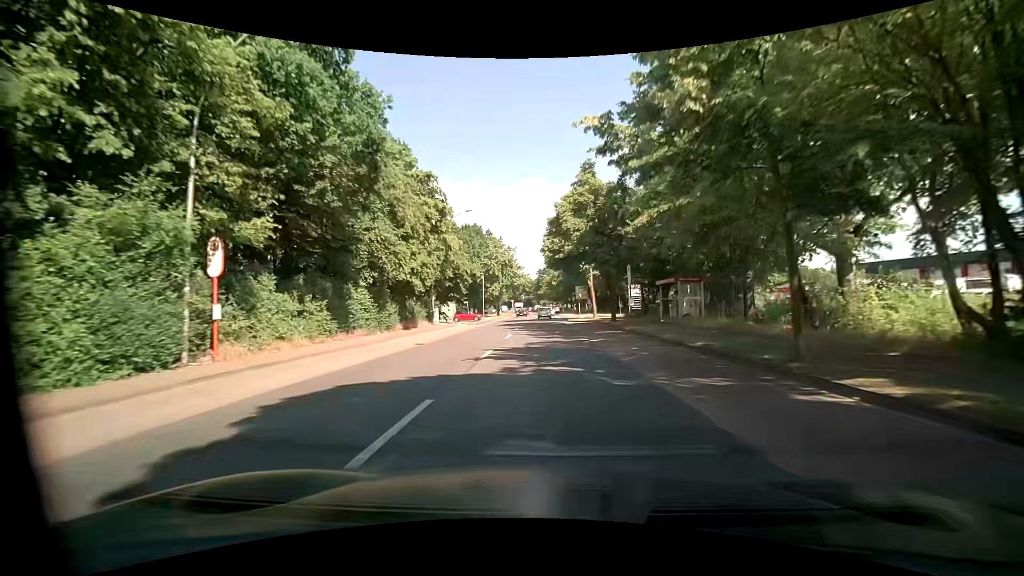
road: tertiary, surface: asphalt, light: Day
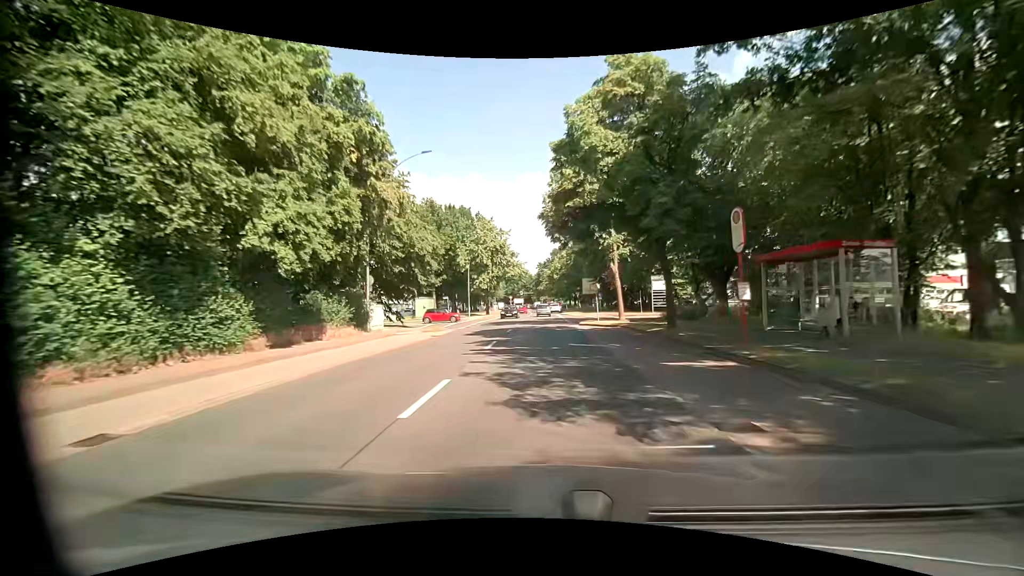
(+0.1, +16.2) m; 0°
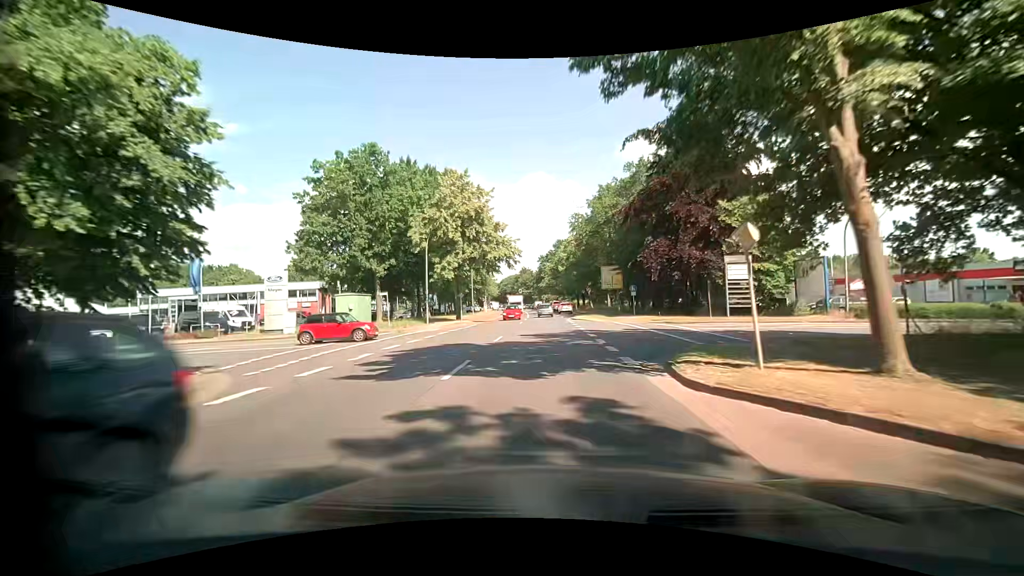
(0.0, +24.3) m; +1°
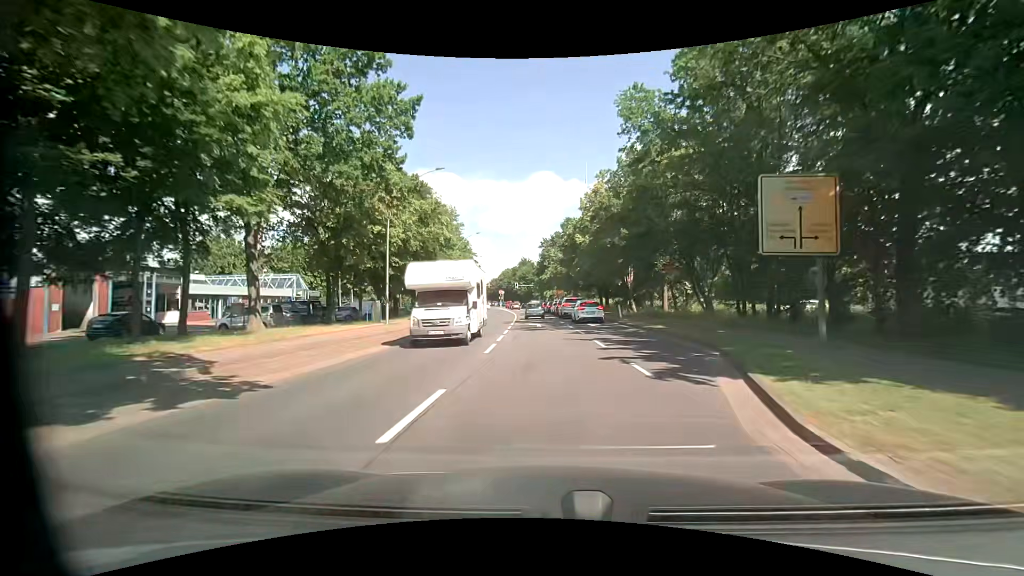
(-1.1, +40.0) m; -2°
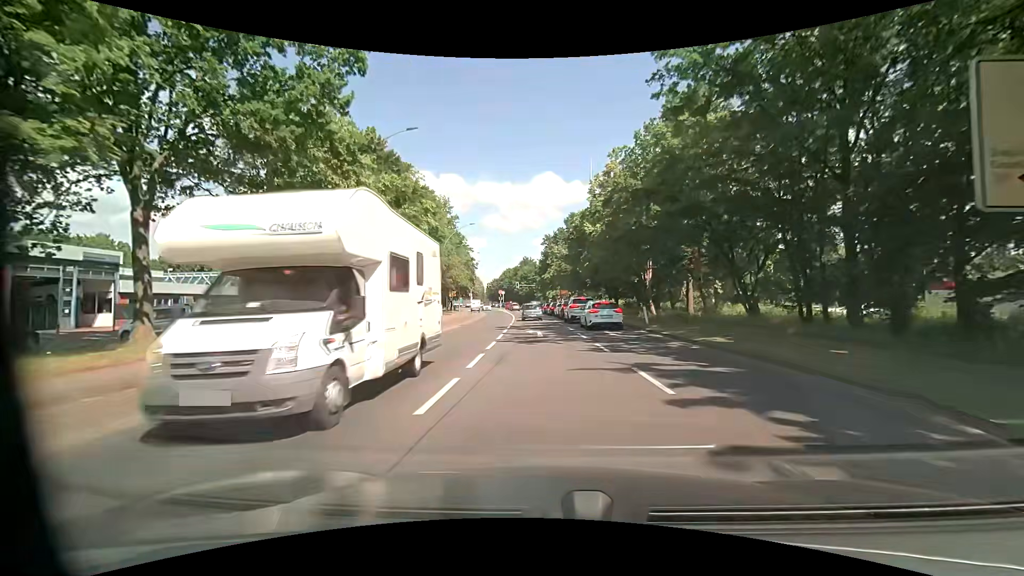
(0.0, +7.6) m; 0°
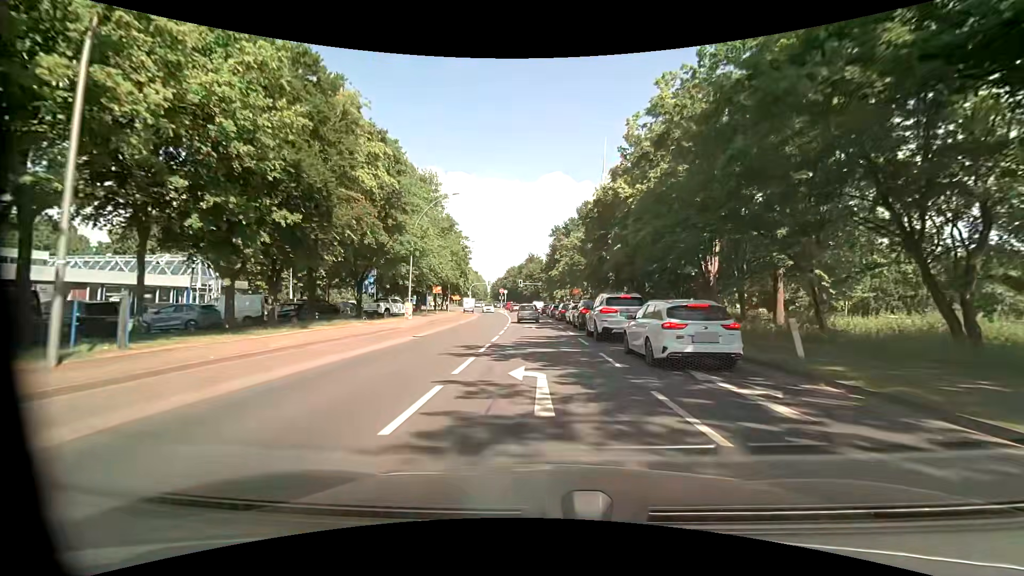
(-0.1, +14.5) m; 0°
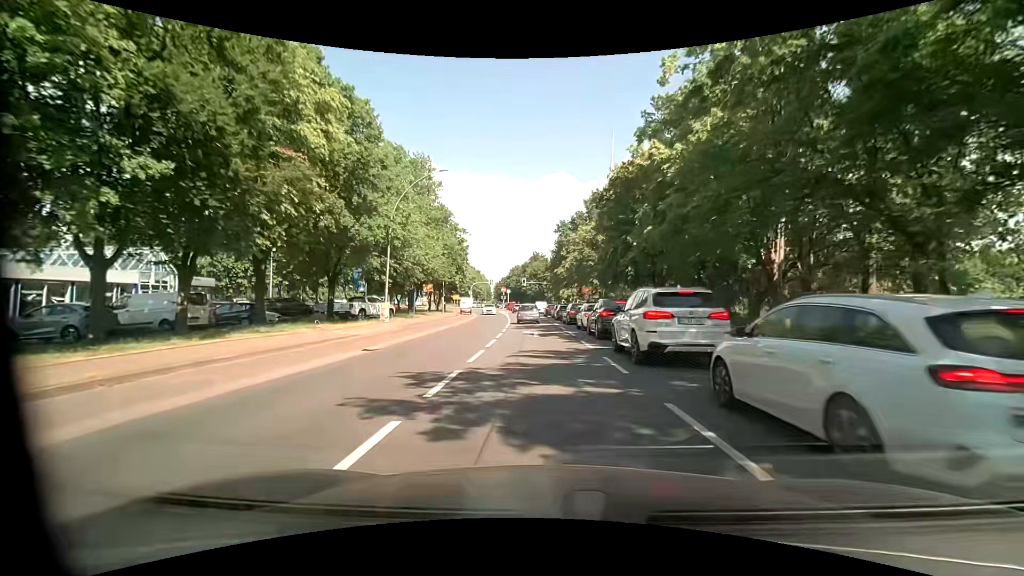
(-0.1, +6.9) m; -1°
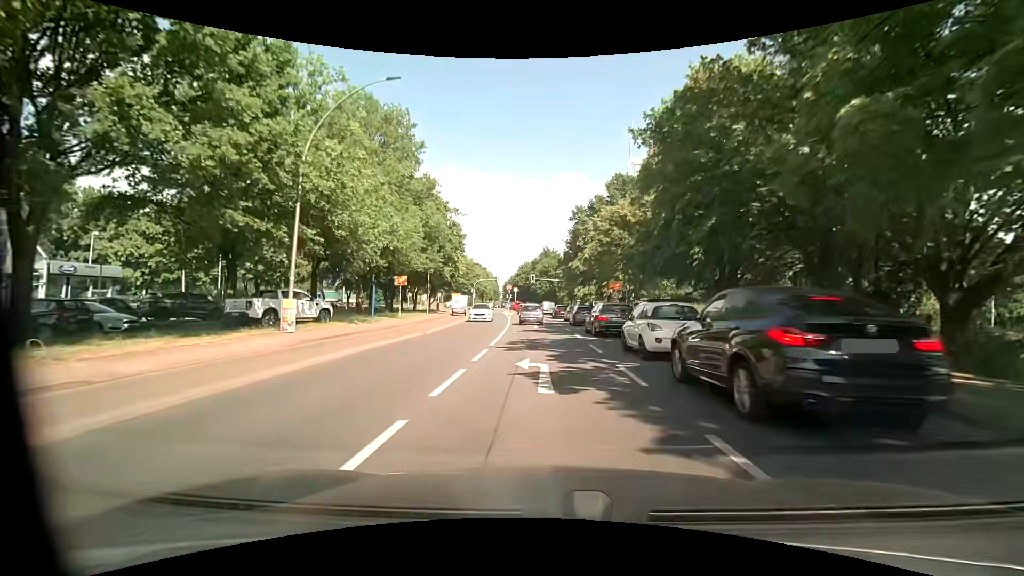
(-0.2, +13.5) m; -2°
